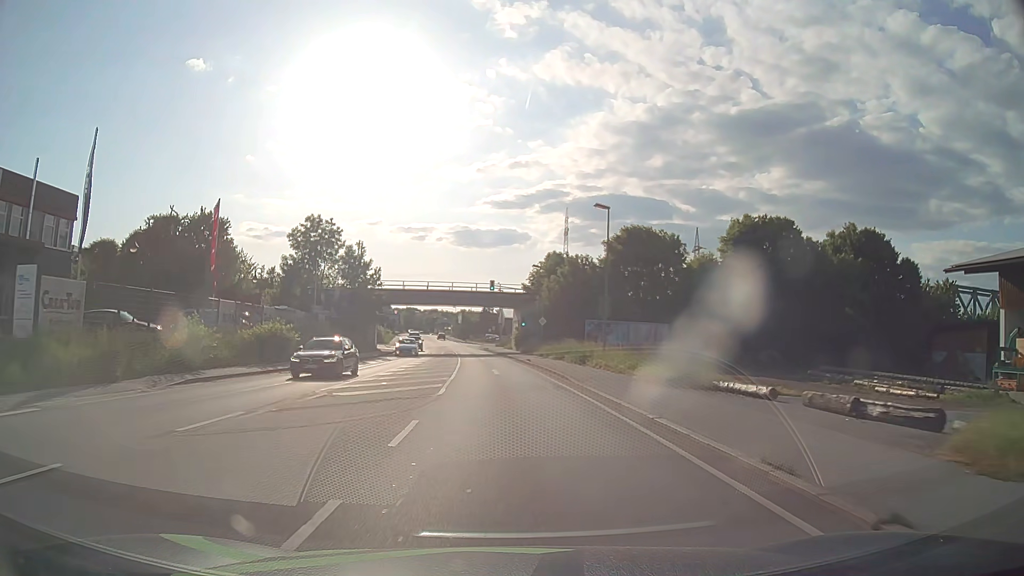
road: primary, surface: asphalt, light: Day
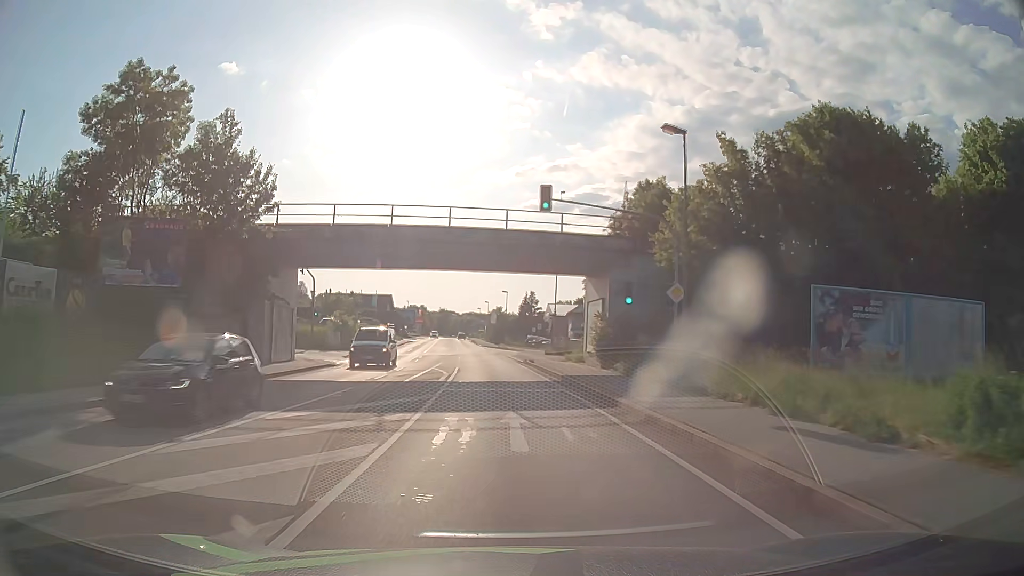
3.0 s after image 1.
(-1.3, +40.3) m; -4°
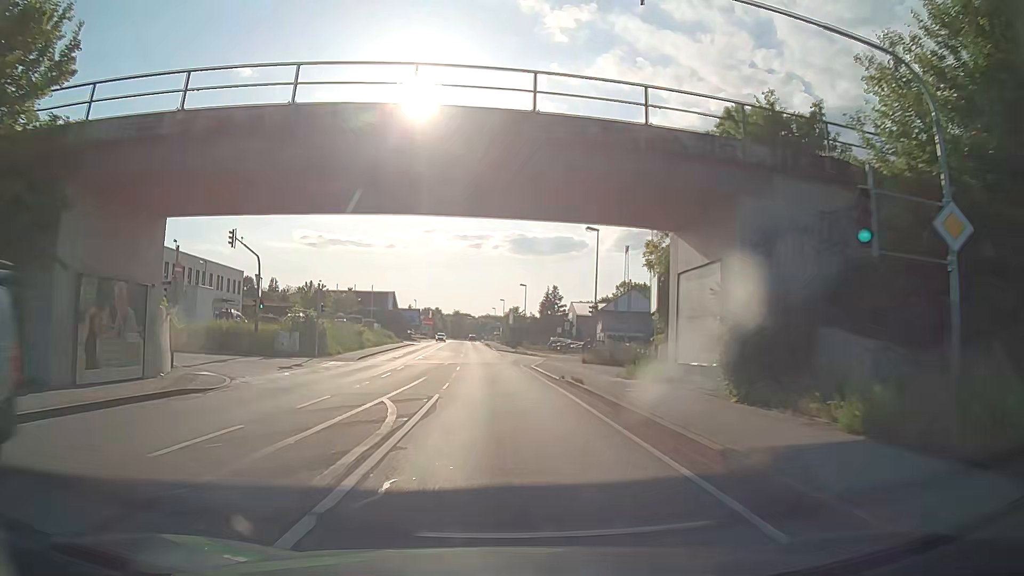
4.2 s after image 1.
(-0.1, +16.1) m; -1°
(0, +10) (0, +20) (-1, +30) (-1, +40) (-1, +50) (-2, +60) (-2, +70) (-3, +80) (-4, +90) (-4, +100) m
